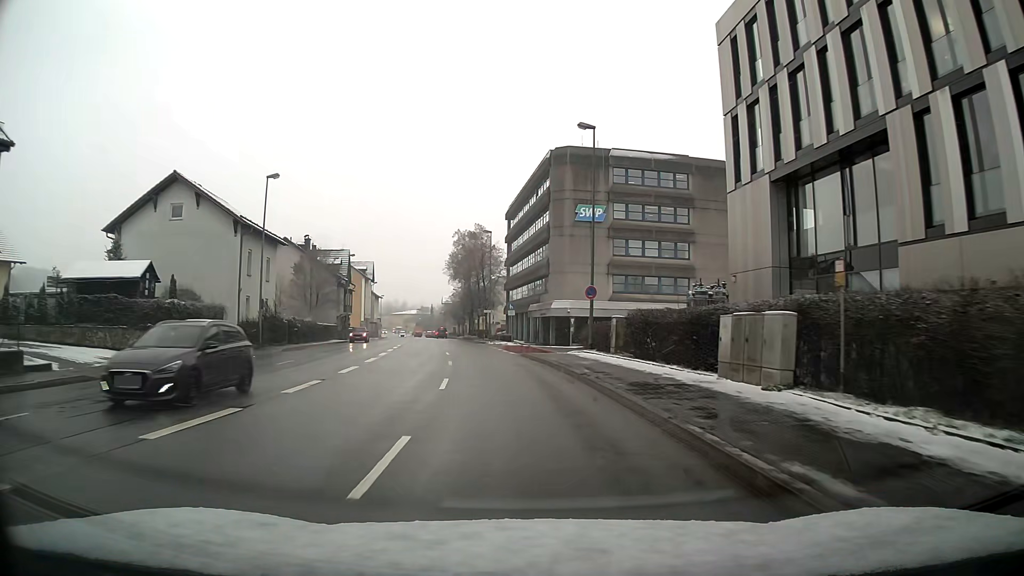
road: primary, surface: asphalt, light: Day
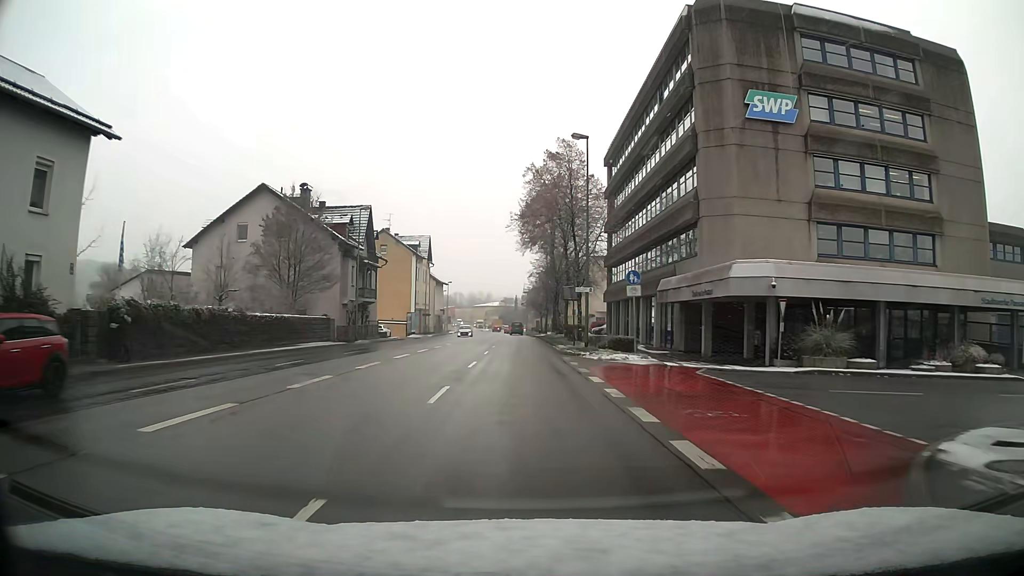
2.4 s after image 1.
(-1.9, +30.4) m; -7°
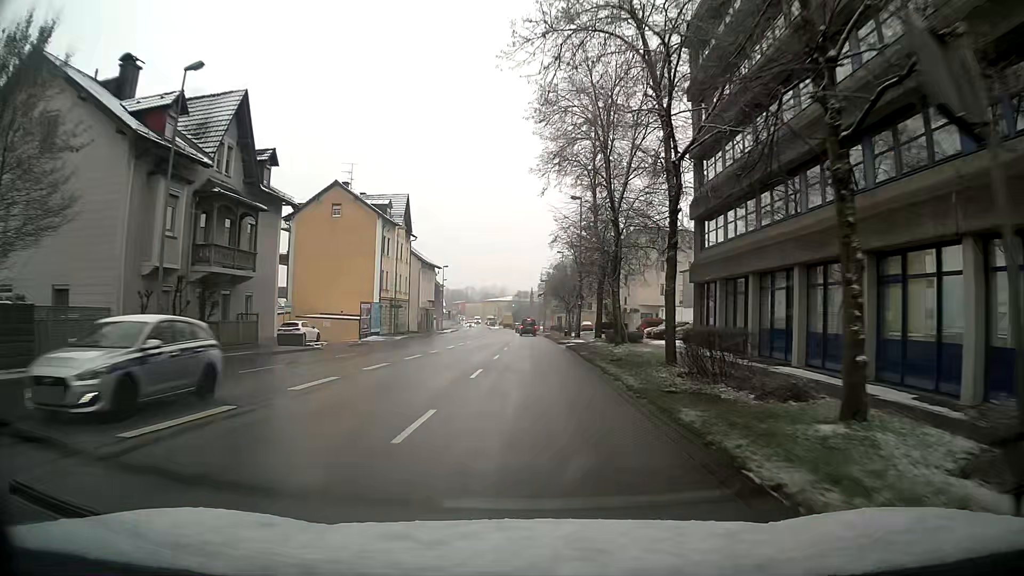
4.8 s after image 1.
(-0.5, +30.8) m; -2°
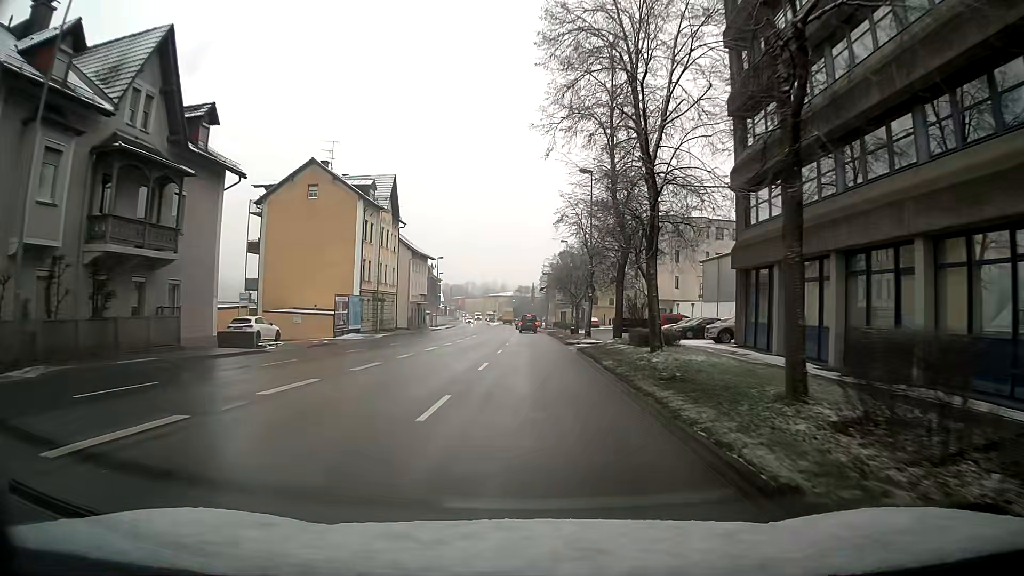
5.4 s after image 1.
(0.0, +7.6) m; 0°
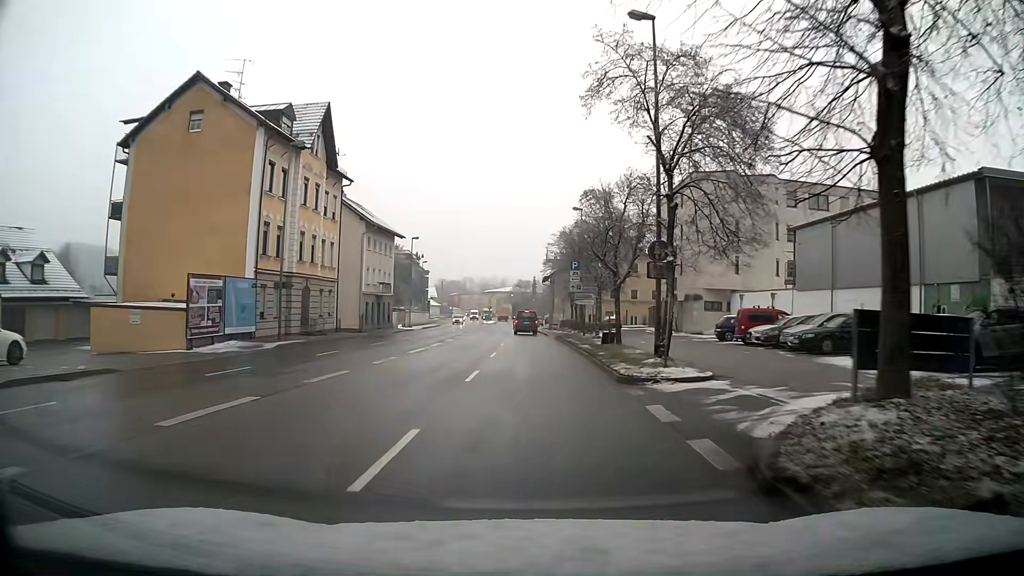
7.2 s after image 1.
(0.0, +21.6) m; 0°
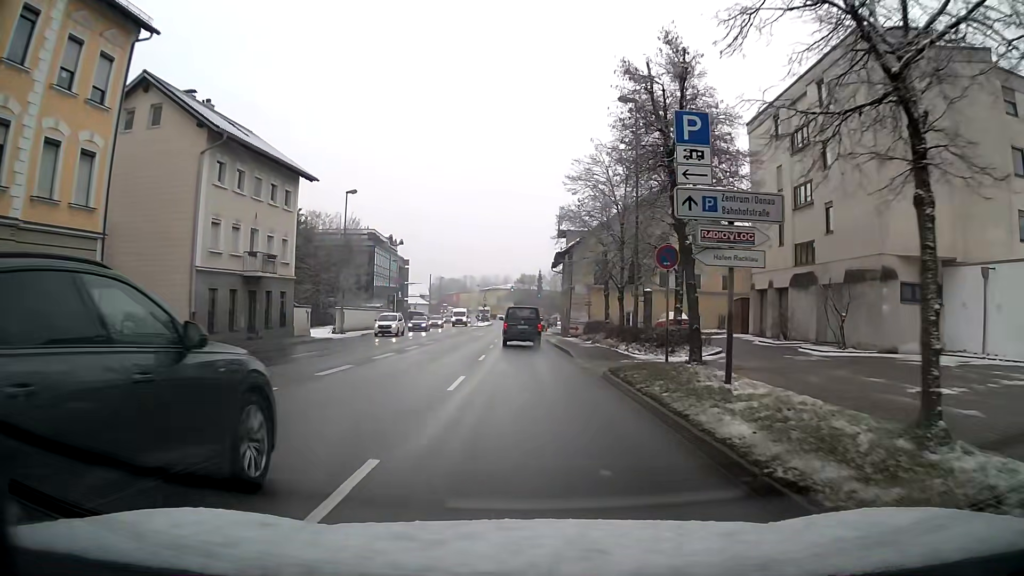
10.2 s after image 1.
(-0.1, +28.4) m; 0°
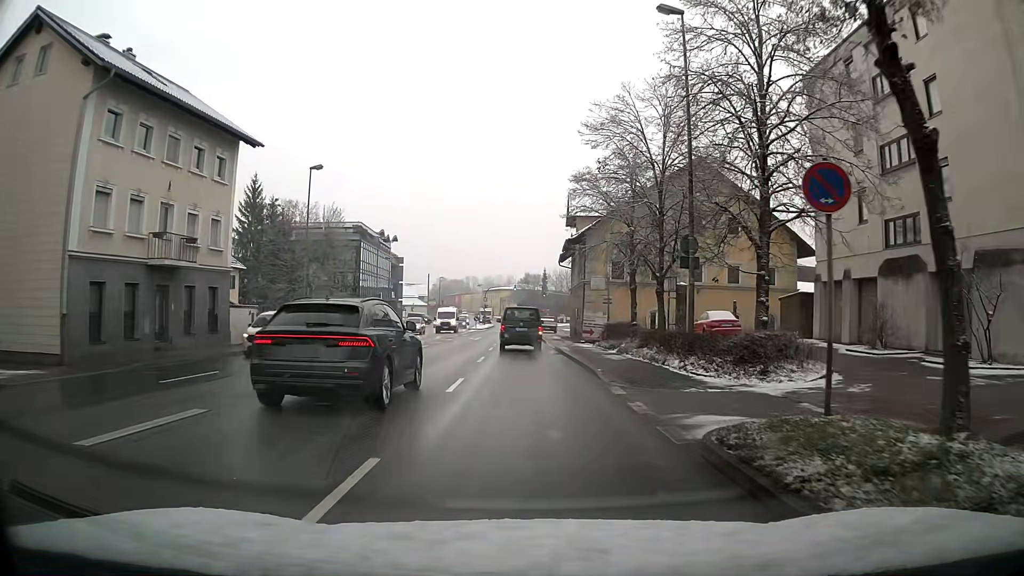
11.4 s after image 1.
(0.0, +8.9) m; -1°
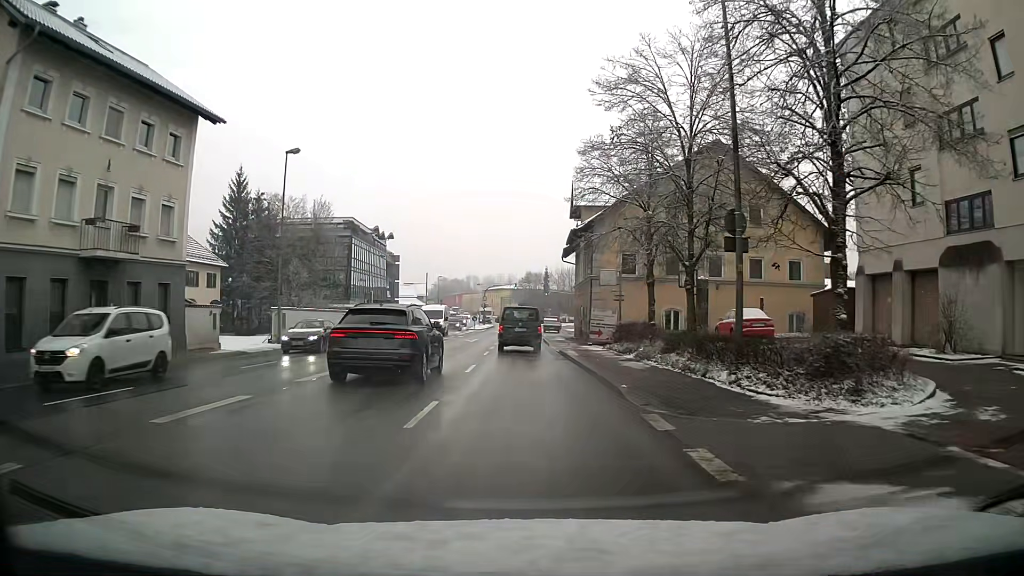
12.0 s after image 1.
(0.0, +4.3) m; 0°
